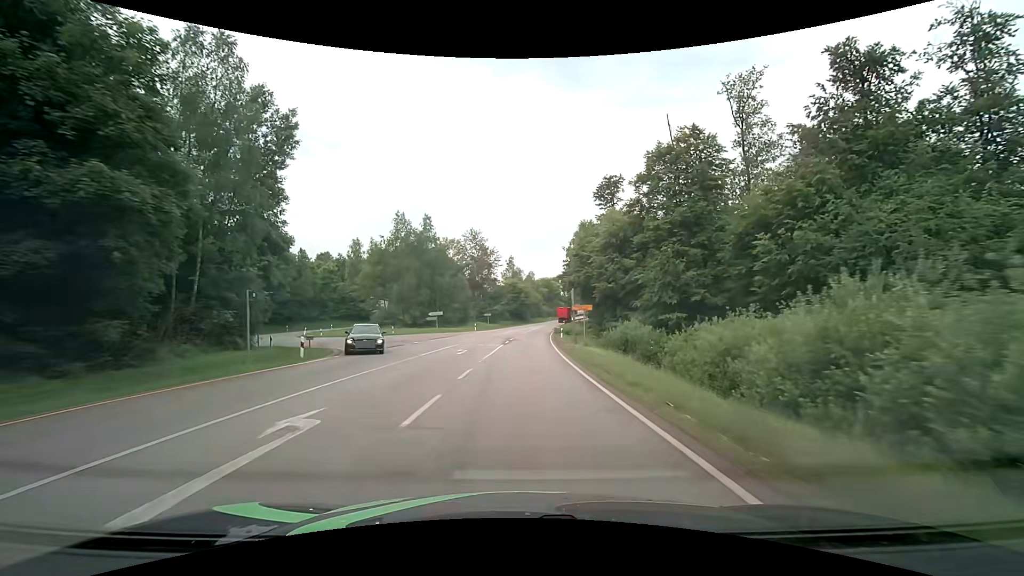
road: secondary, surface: asphalt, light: Day
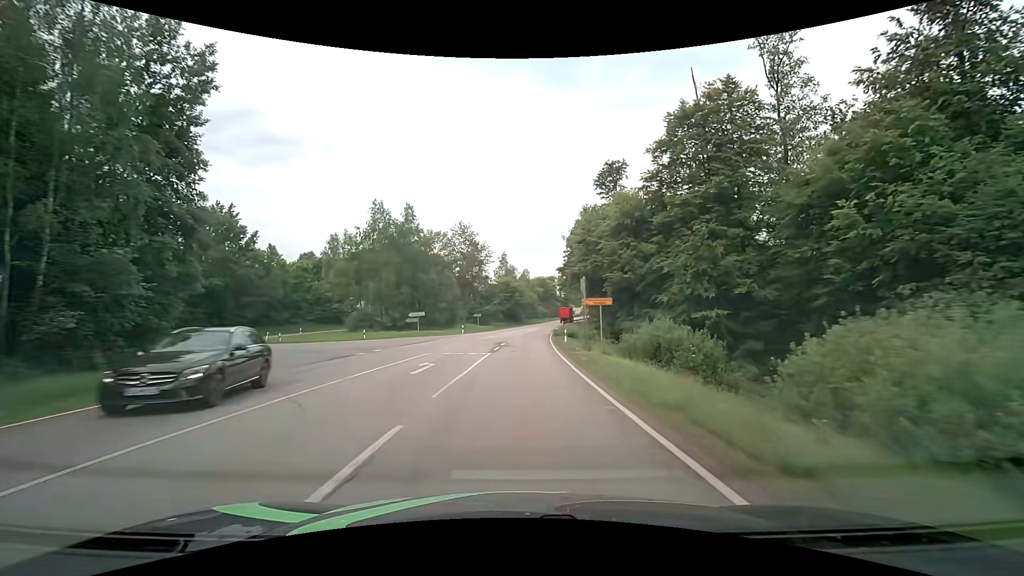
(0.0, +8.9) m; +1°
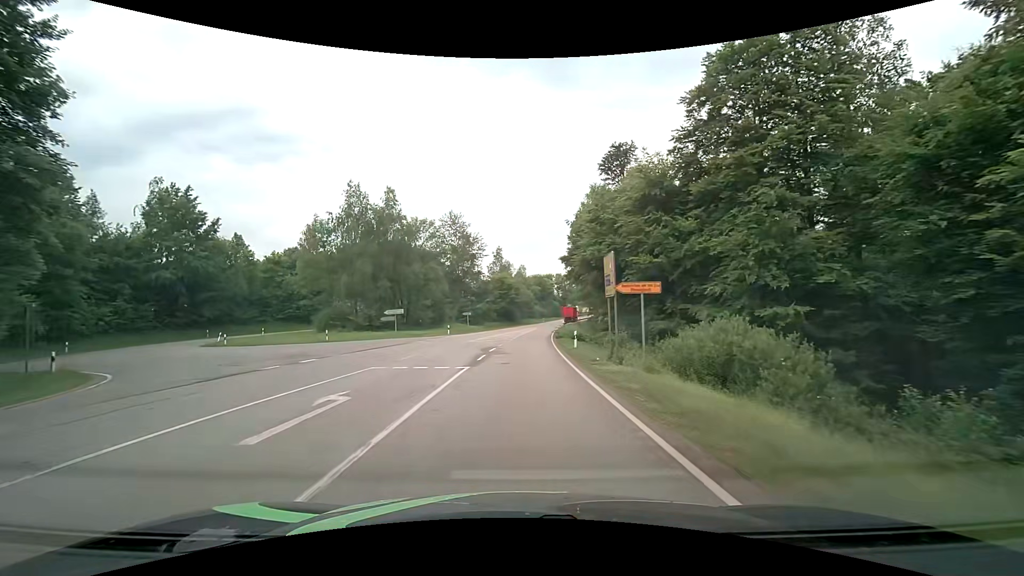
(0.0, +8.8) m; 0°
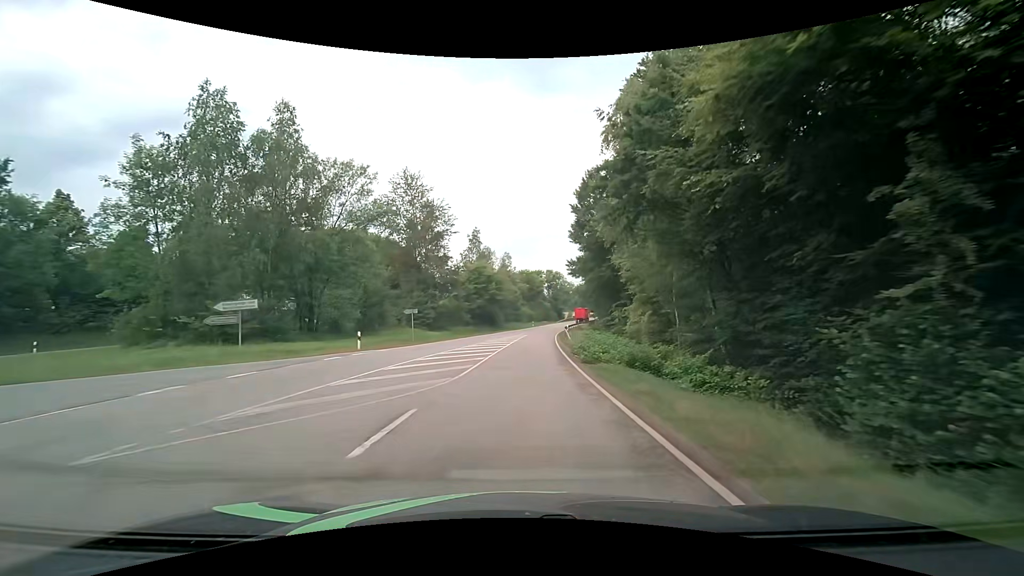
(+0.4, +26.0) m; +2°
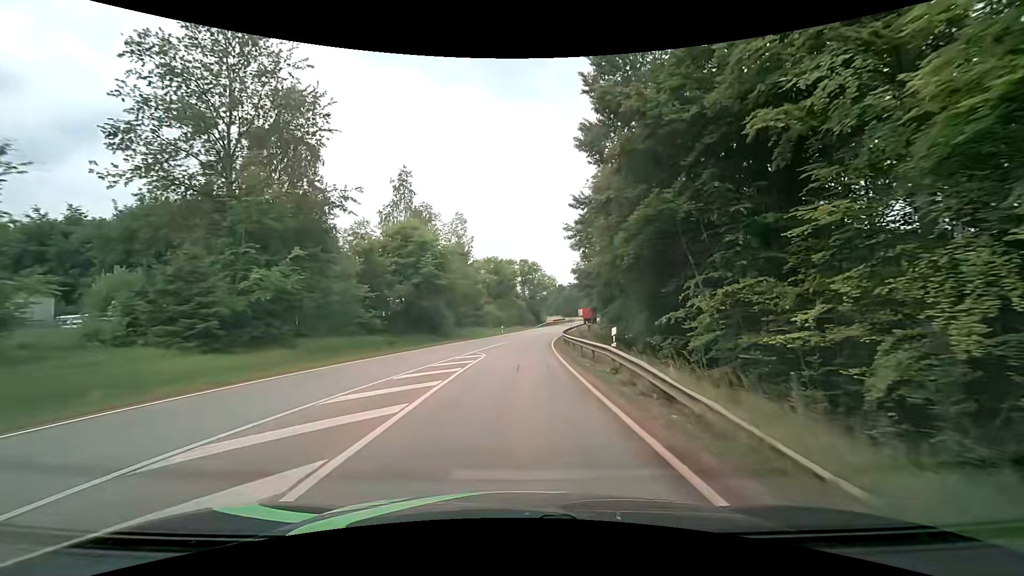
(+0.9, +34.7) m; +3°
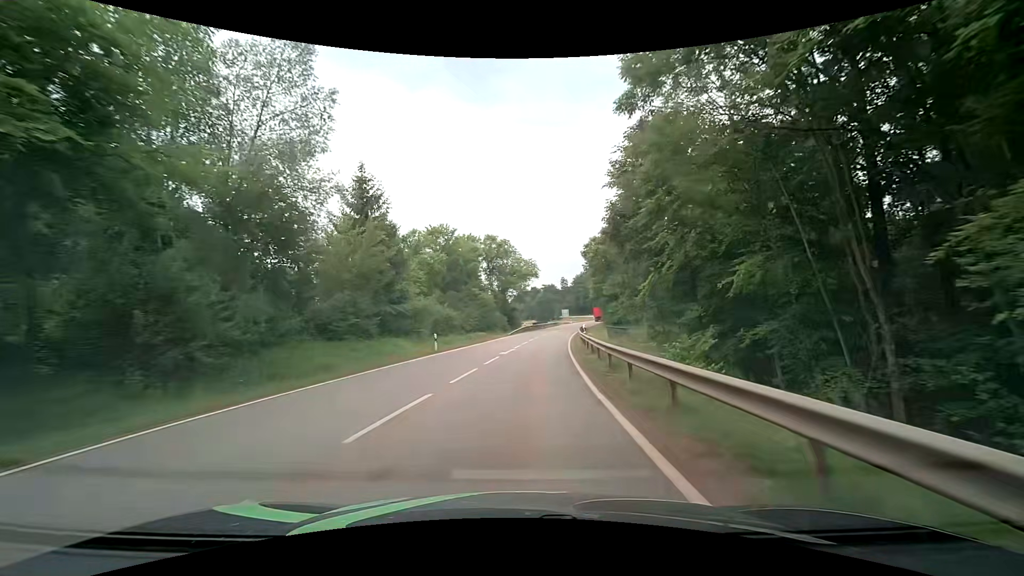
(+1.1, +35.2) m; +3°
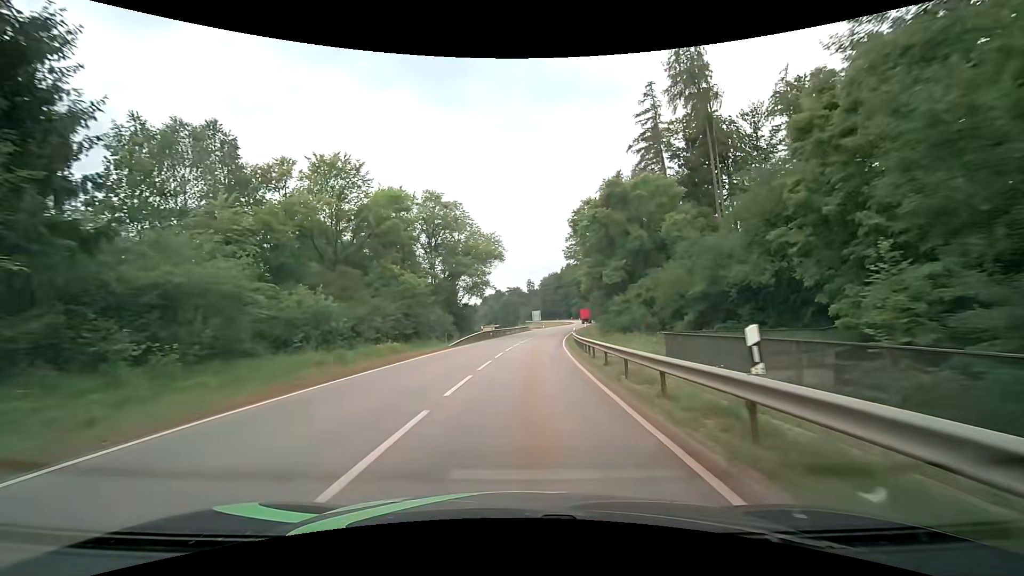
(+1.0, +26.2) m; +4°
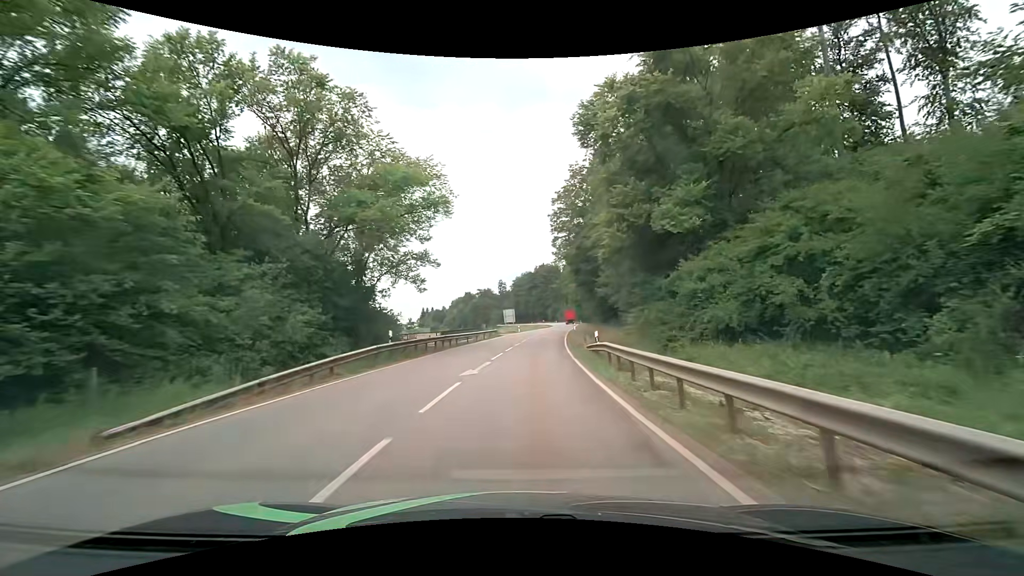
(+0.8, +25.8) m; +3°
(0, +10) (0, +20) (+1, +30) (+2, +40) (+3, +50) (+4, +60) (+5, +70) (+6, +80) (+7, +90) (+9, +100) m
